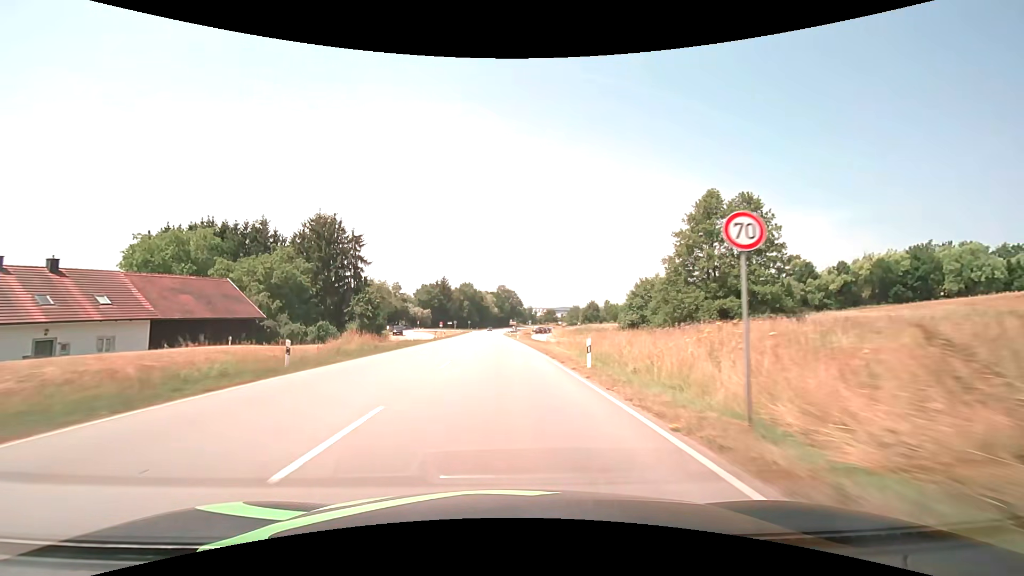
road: primary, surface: asphalt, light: Day
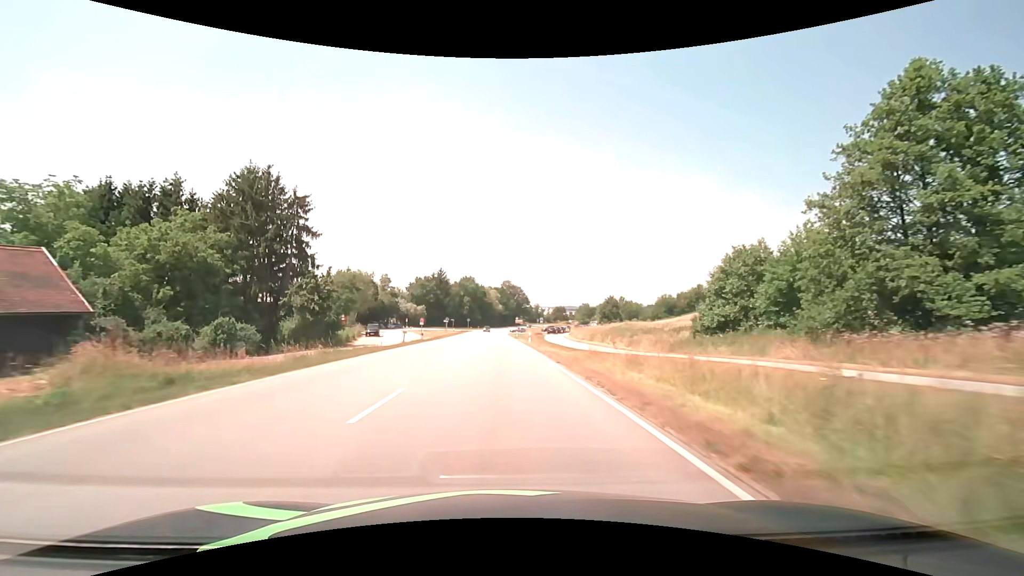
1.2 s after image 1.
(-0.1, +21.3) m; -1°
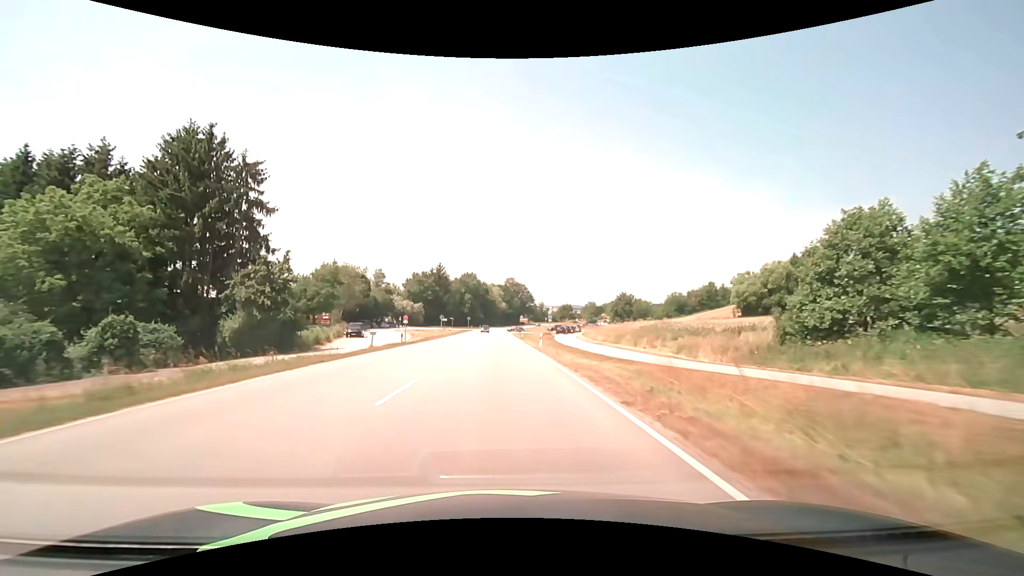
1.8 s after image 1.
(0.0, +10.5) m; 0°
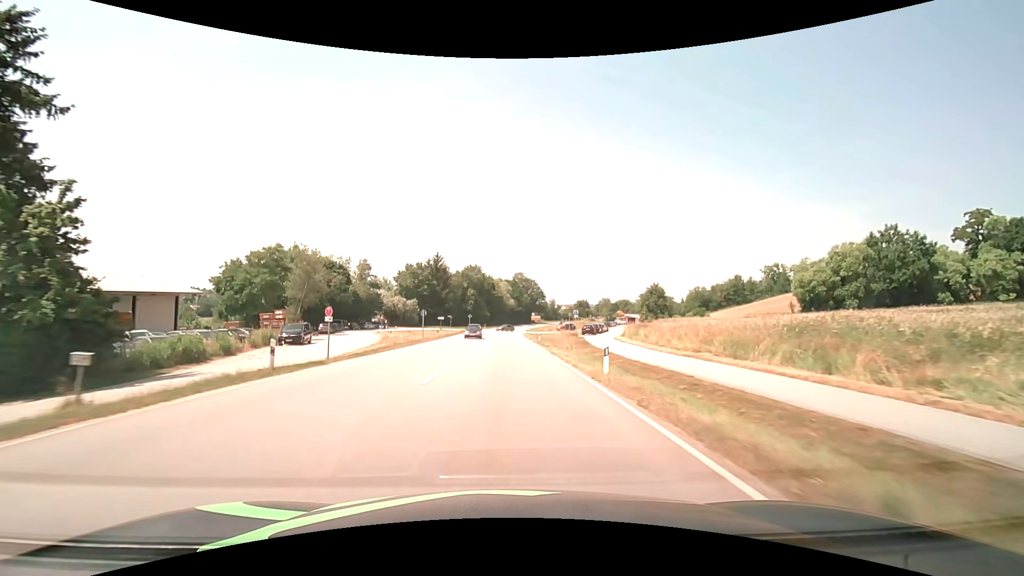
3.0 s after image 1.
(-0.2, +20.6) m; -1°
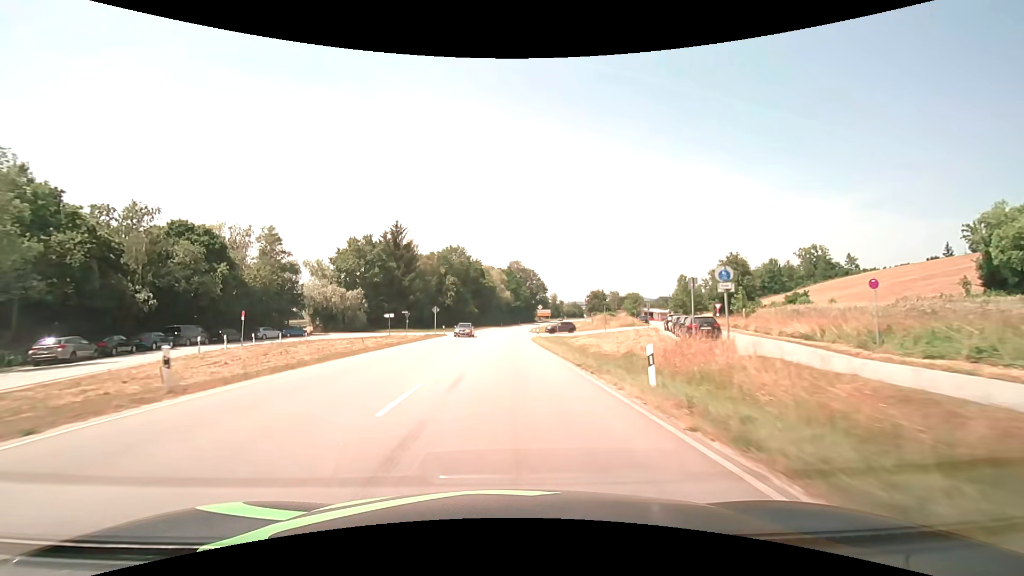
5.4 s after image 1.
(+0.1, +40.0) m; +1°
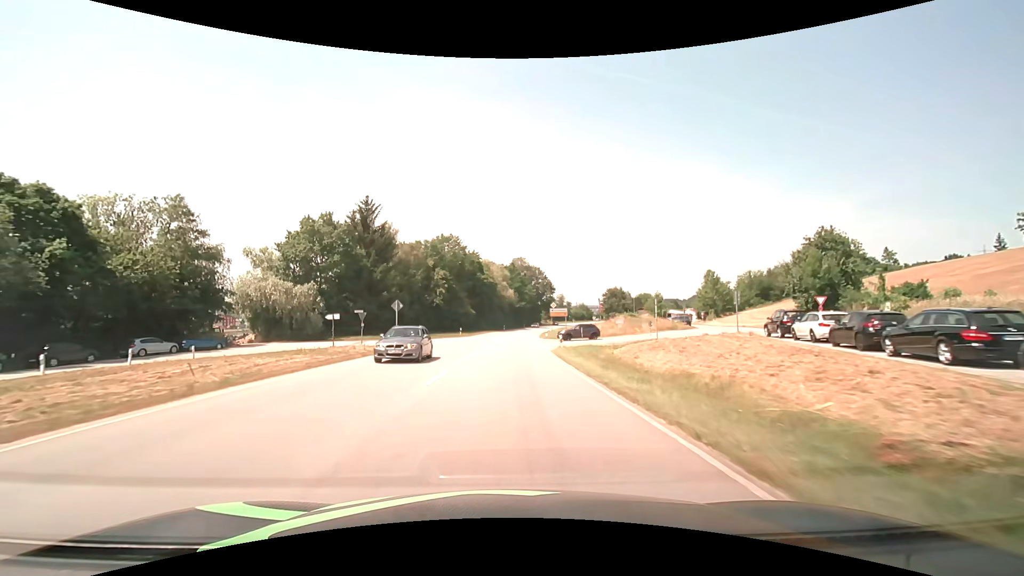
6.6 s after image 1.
(-0.1, +19.6) m; 0°
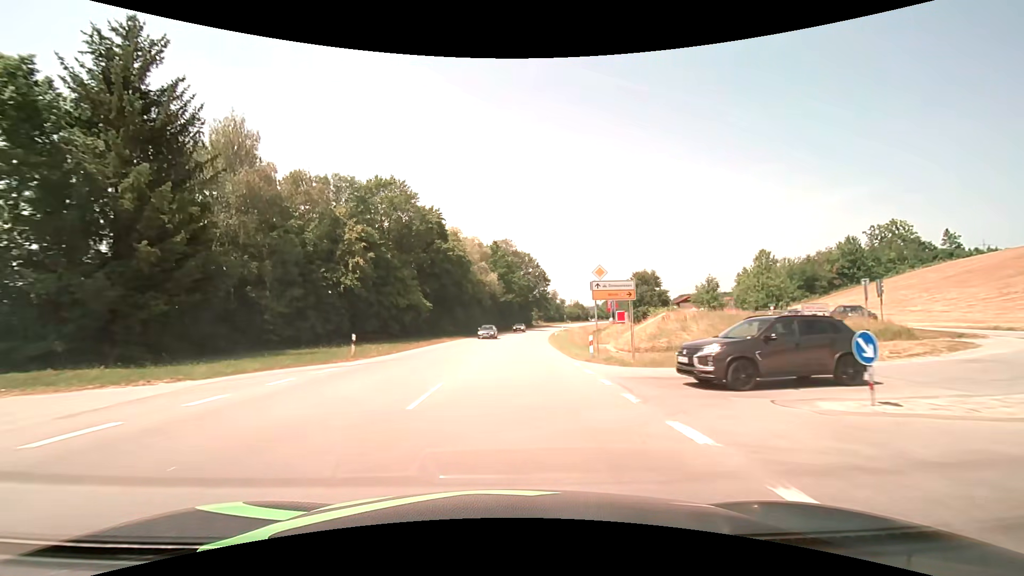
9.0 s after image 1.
(+0.3, +39.4) m; +2°
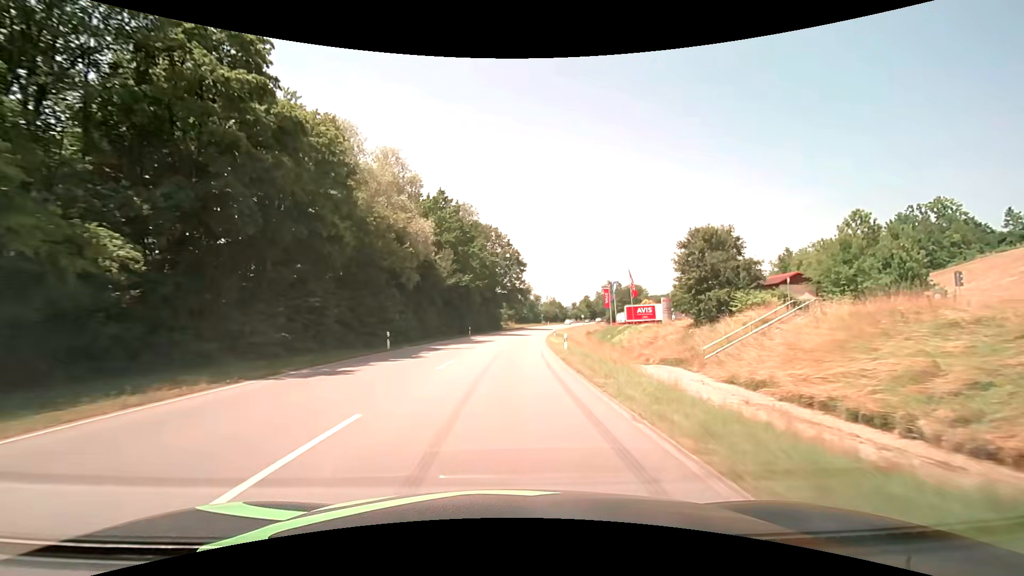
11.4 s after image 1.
(+1.4, +40.2) m; +4°
(0, +10) (0, +20) (+1, +30) (+1, +40) (+2, +50) (+3, +60) (+4, +70) (+5, +80) (+6, +90) (+8, +100) m
